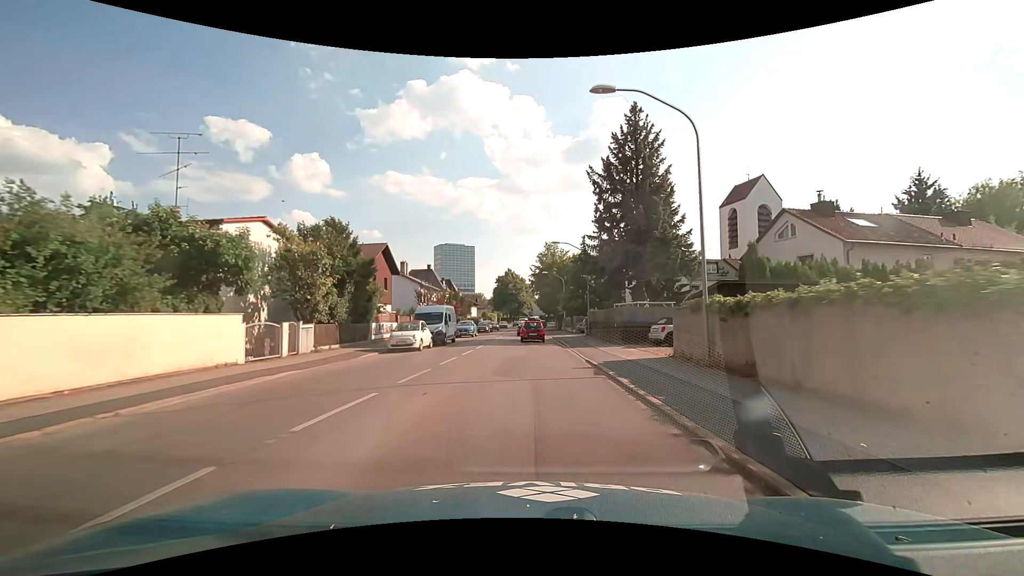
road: secondary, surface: asphalt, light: Day
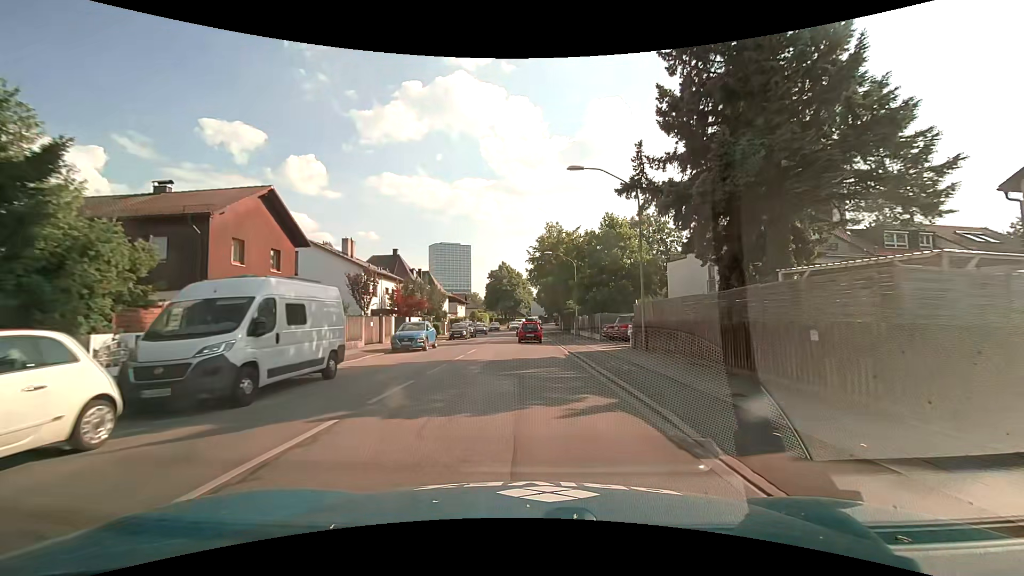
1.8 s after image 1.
(0.0, +20.5) m; 0°
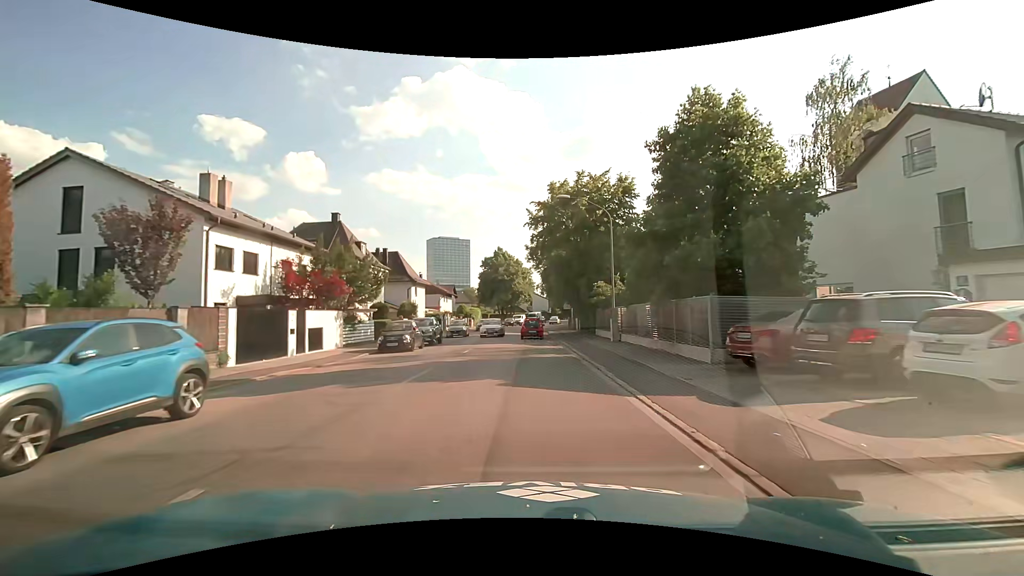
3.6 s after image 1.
(+0.1, +20.9) m; 0°
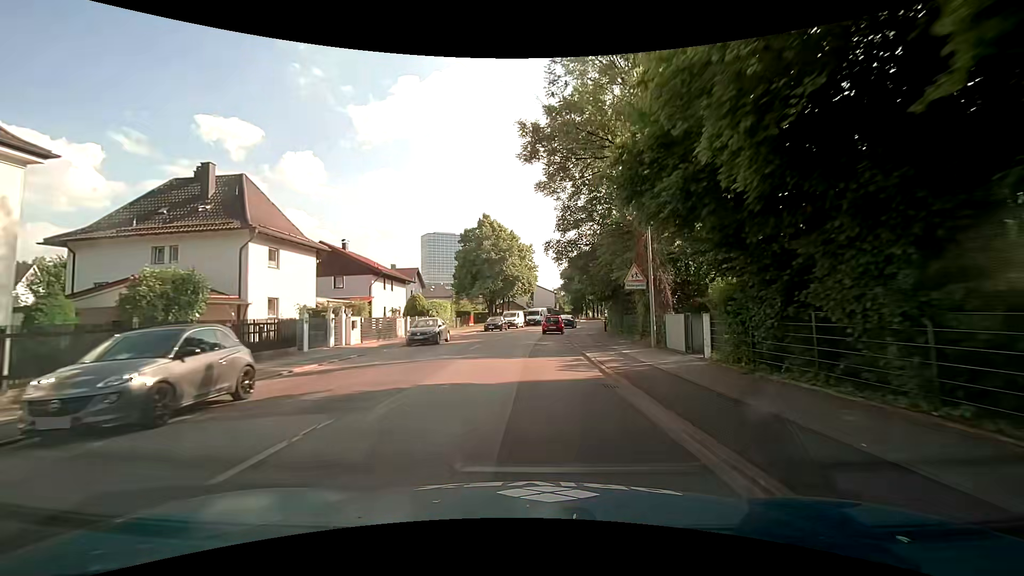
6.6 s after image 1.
(0.0, +35.6) m; 0°
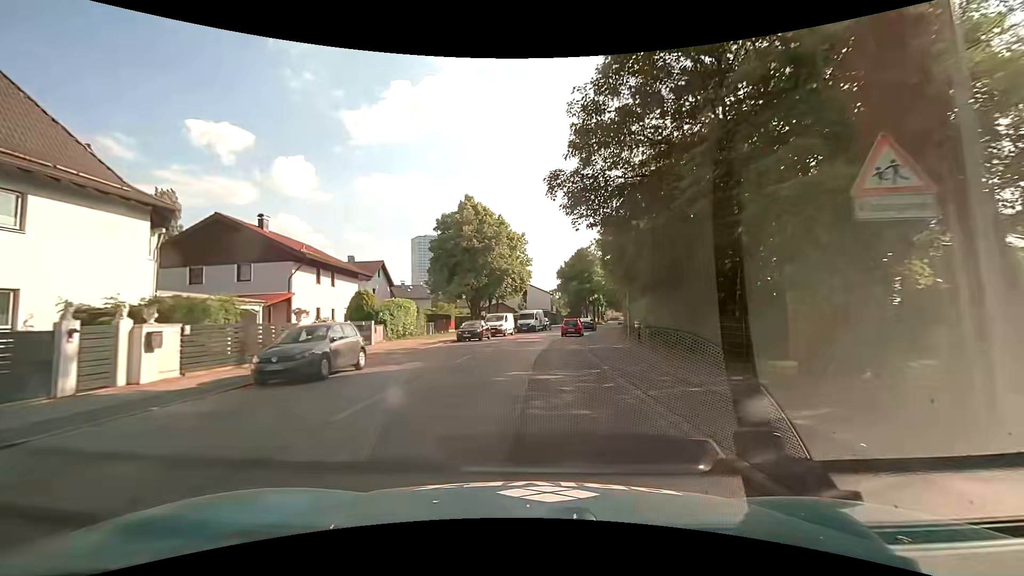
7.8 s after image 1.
(+0.2, +14.3) m; +1°
